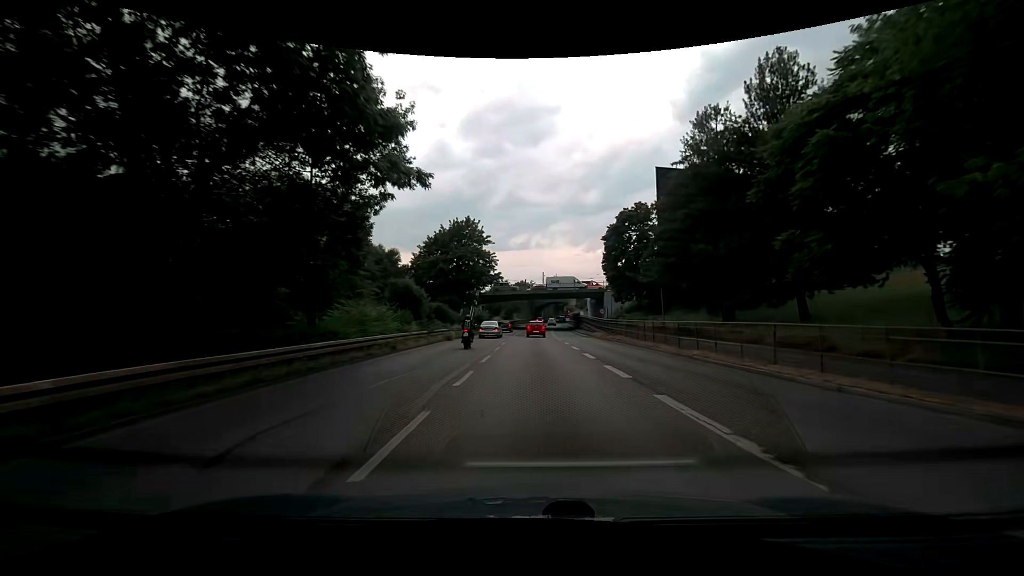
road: trunk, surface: asphalt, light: Day
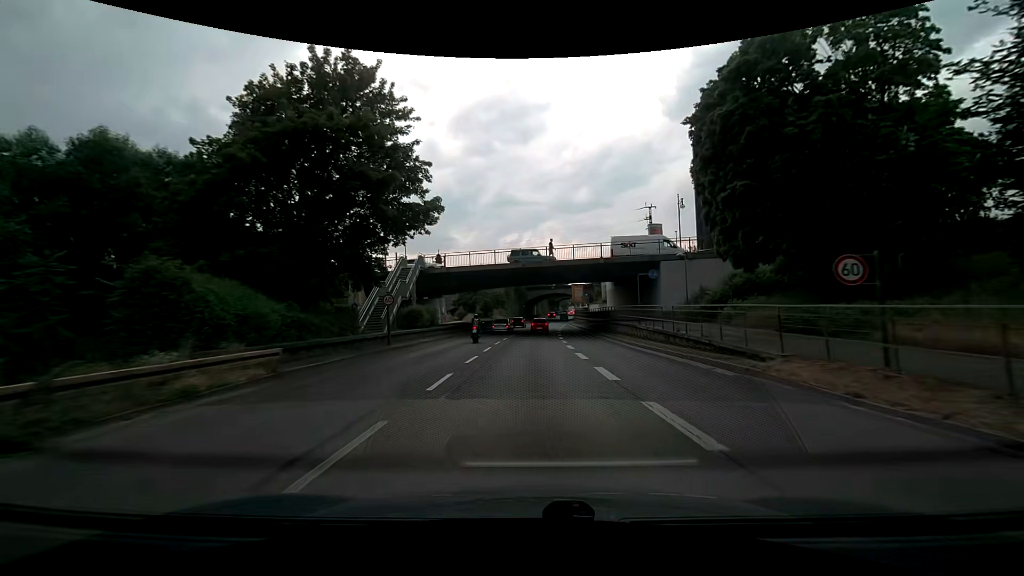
(+0.2, +37.0) m; +1°
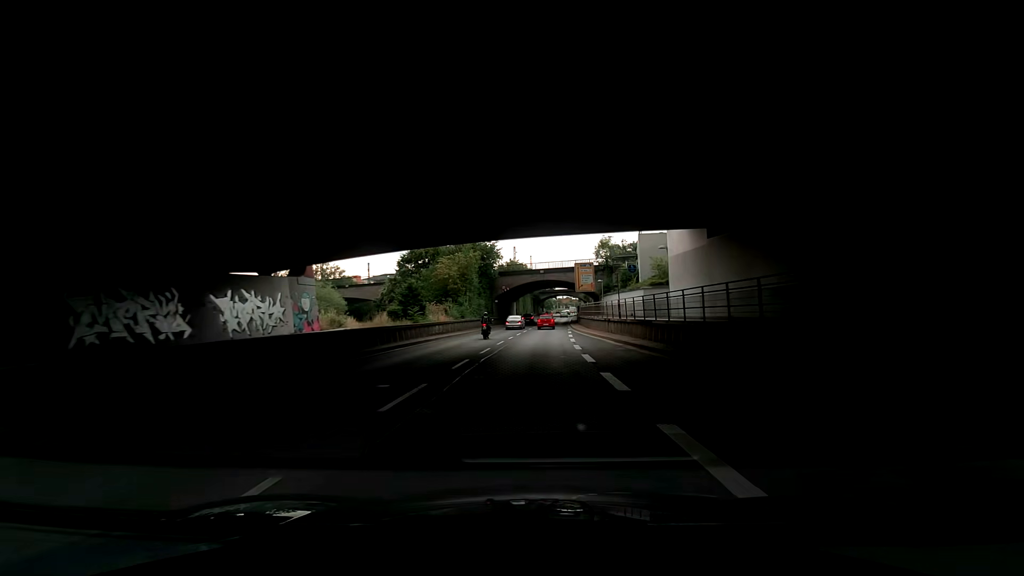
(+0.6, +38.3) m; +2°
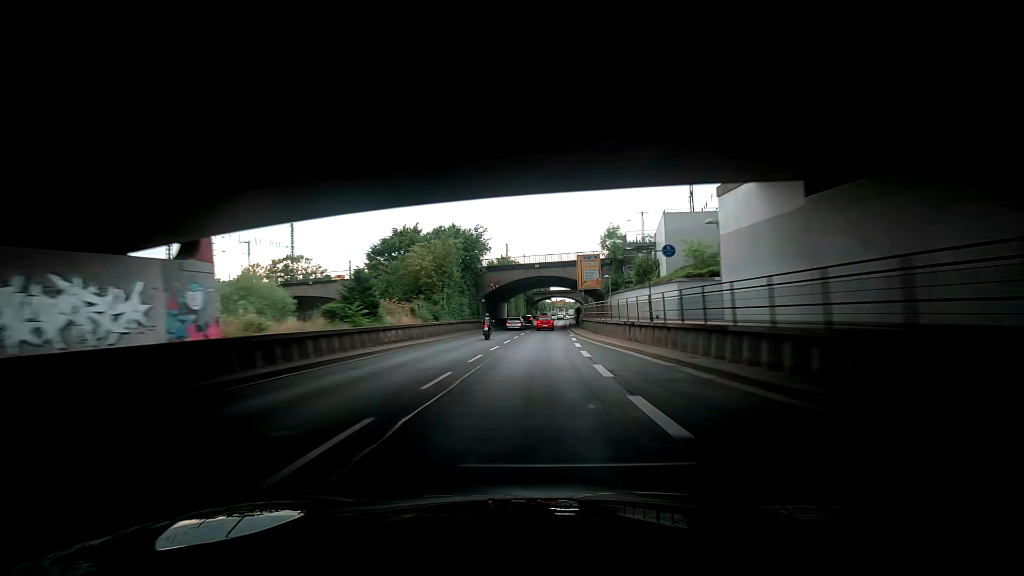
(+0.1, +9.7) m; +1°
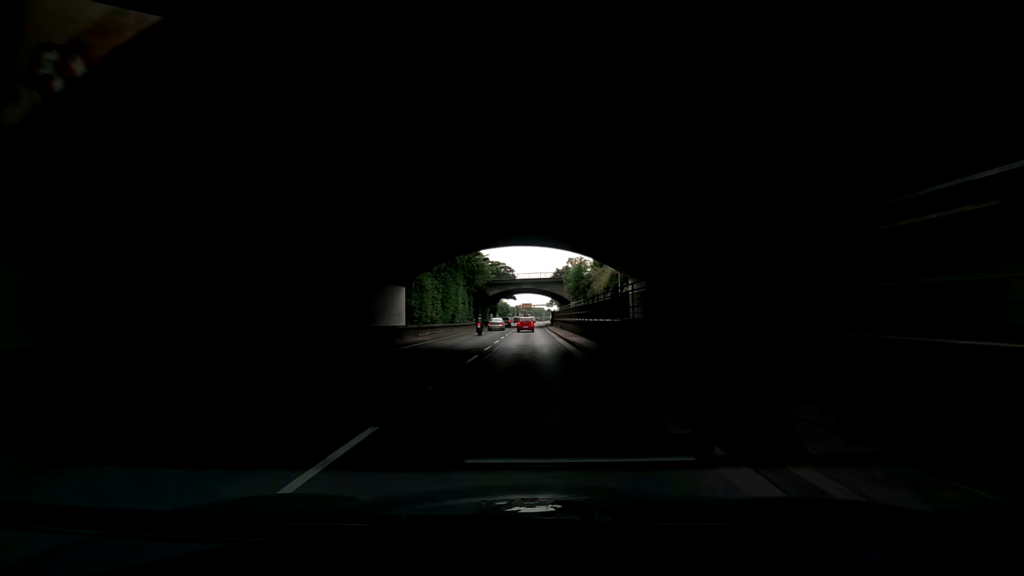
(+1.3, +48.2) m; +4°
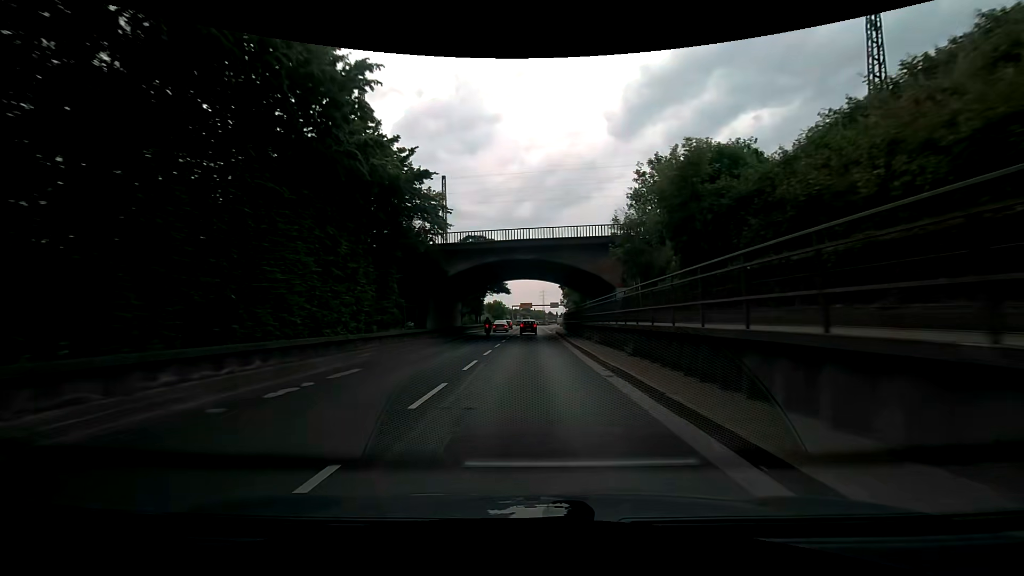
(-1.0, +37.6) m; -1°
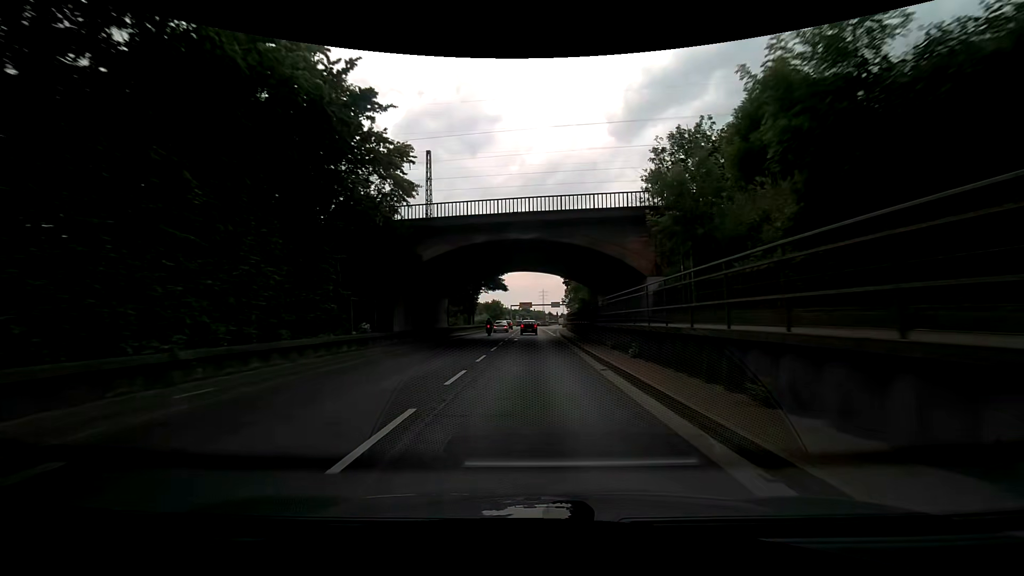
(+0.1, +9.1) m; +1°
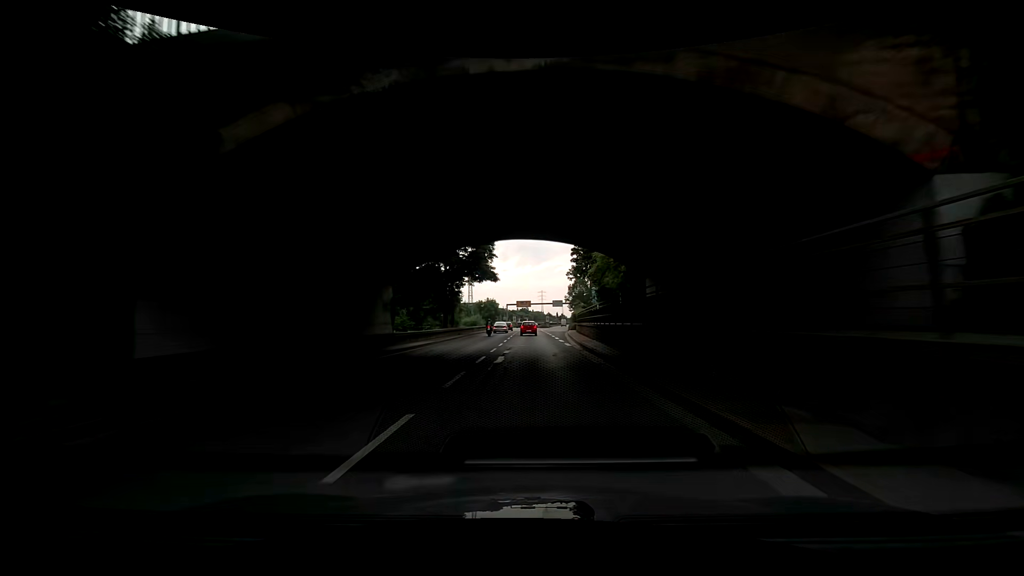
(+0.1, +18.3) m; 0°
(0, +10) (0, +20) (0, +30) (0, +40) (0, +50) (0, +60) (0, +70) (0, +80) (+1, +90) (+1, +100) m
